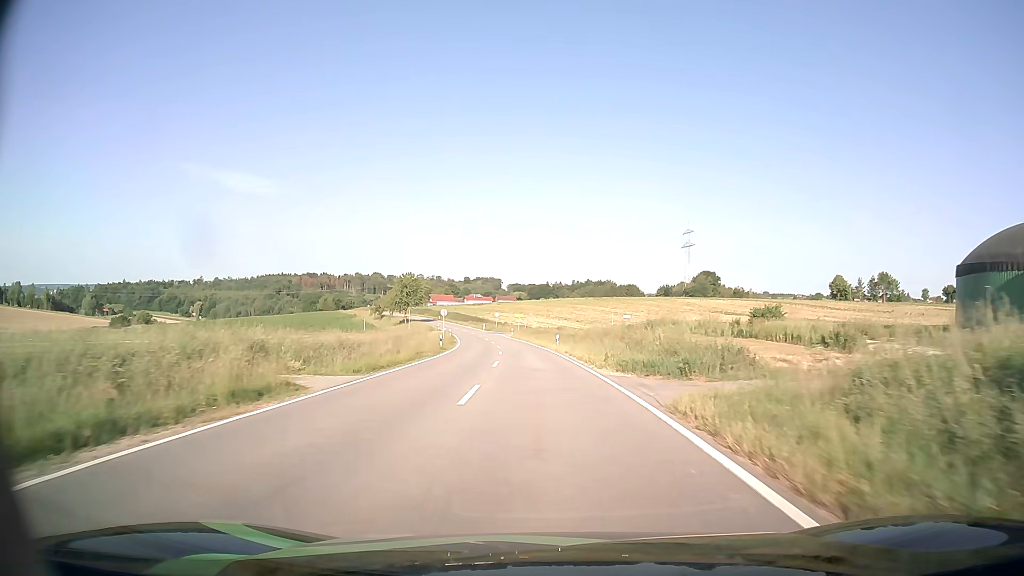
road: tertiary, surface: asphalt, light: Day
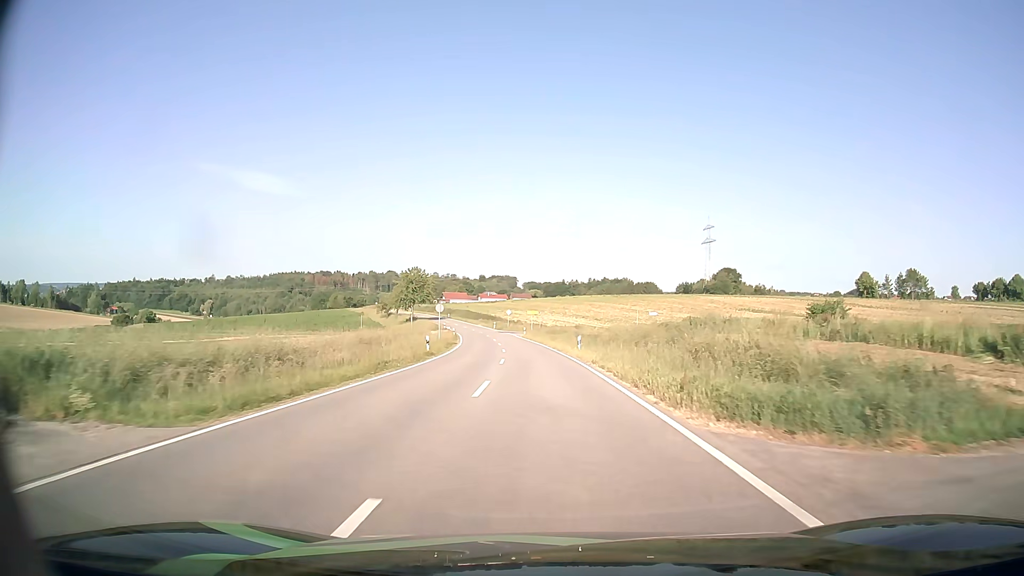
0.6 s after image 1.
(-0.1, +10.4) m; -1°
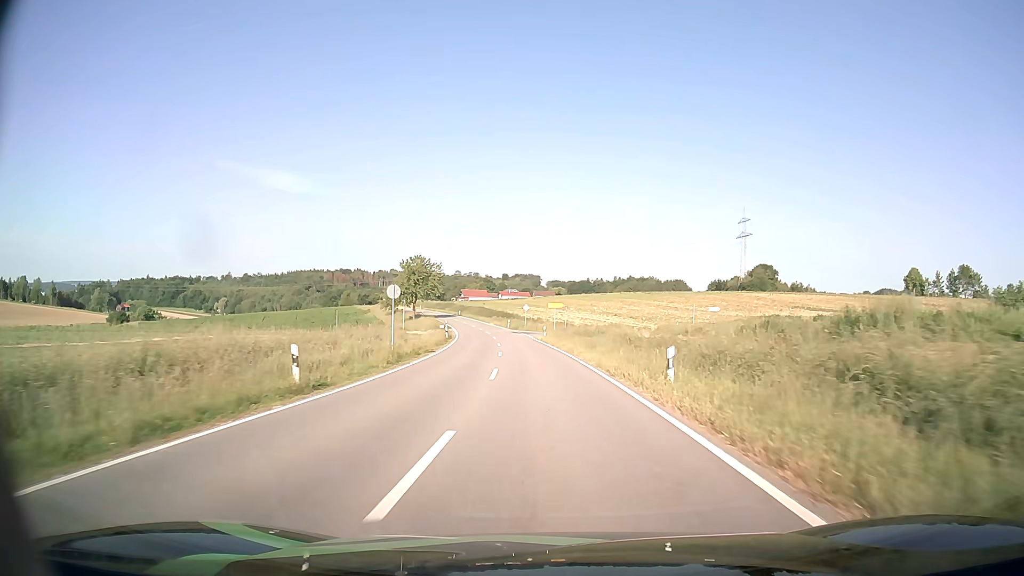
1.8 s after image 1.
(-0.4, +21.2) m; -2°
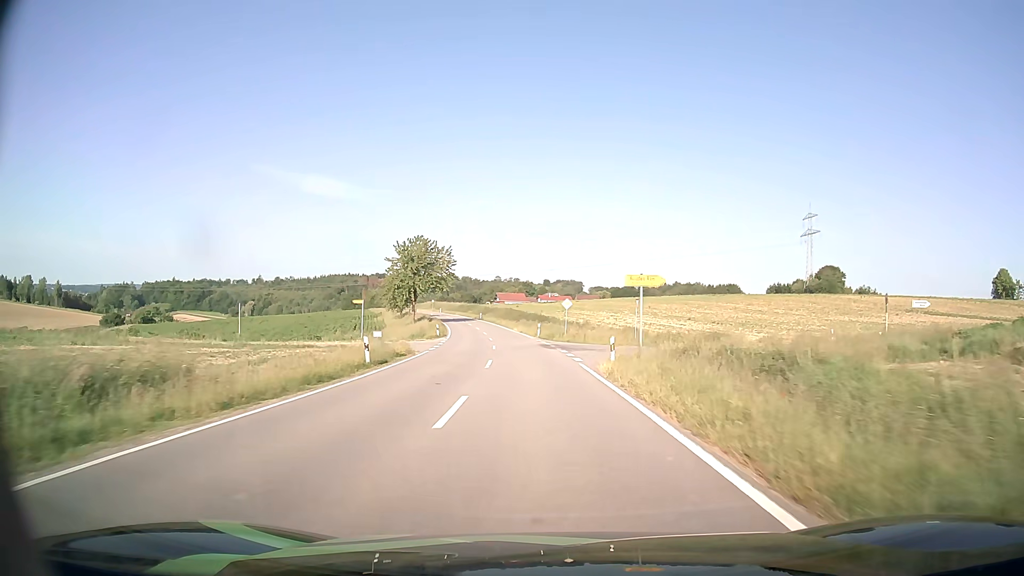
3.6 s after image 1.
(-0.9, +33.0) m; -3°
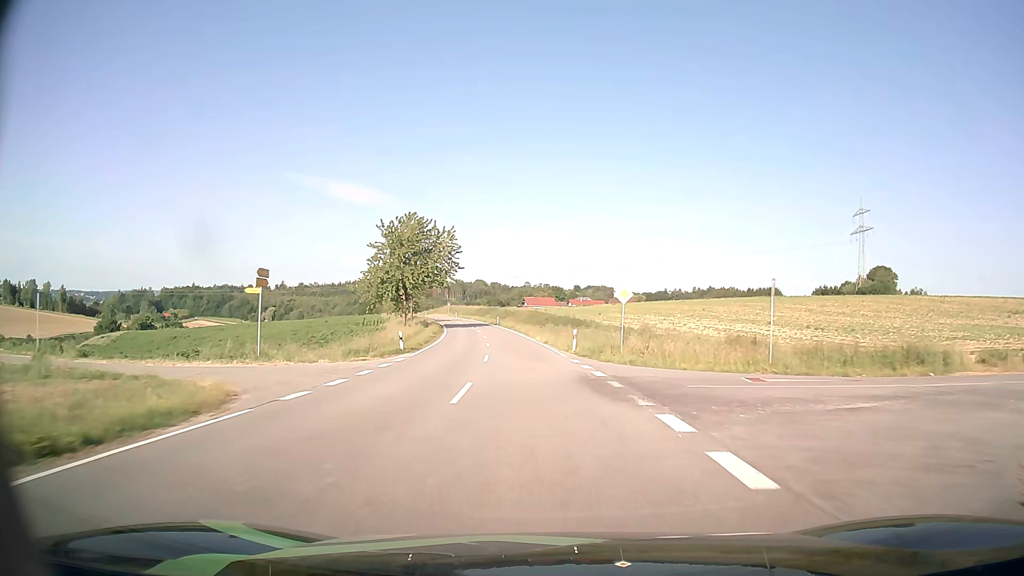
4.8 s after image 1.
(-0.5, +22.3) m; -2°
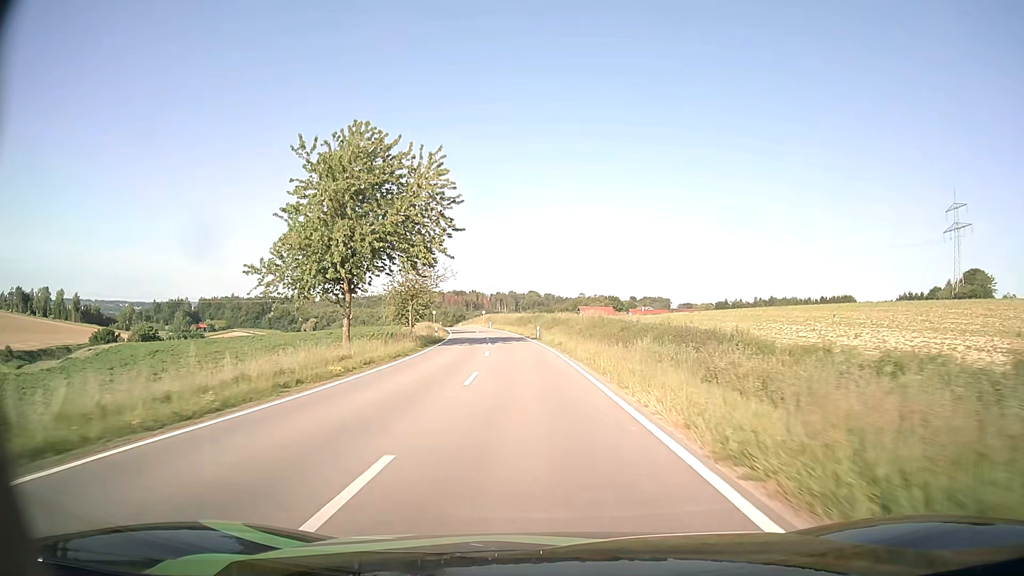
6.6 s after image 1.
(-1.3, +33.2) m; -5°
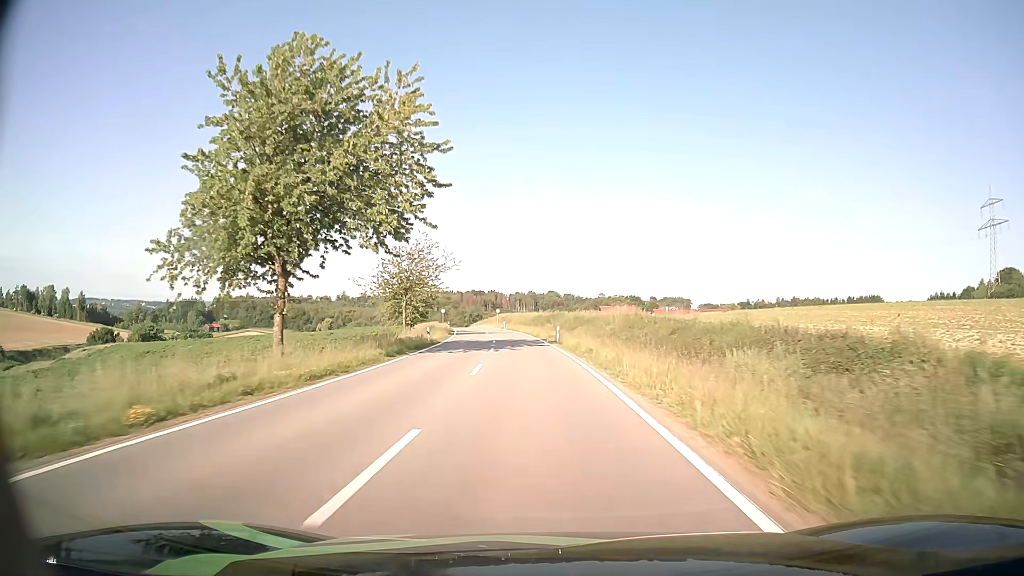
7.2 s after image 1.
(-0.2, +11.1) m; -2°
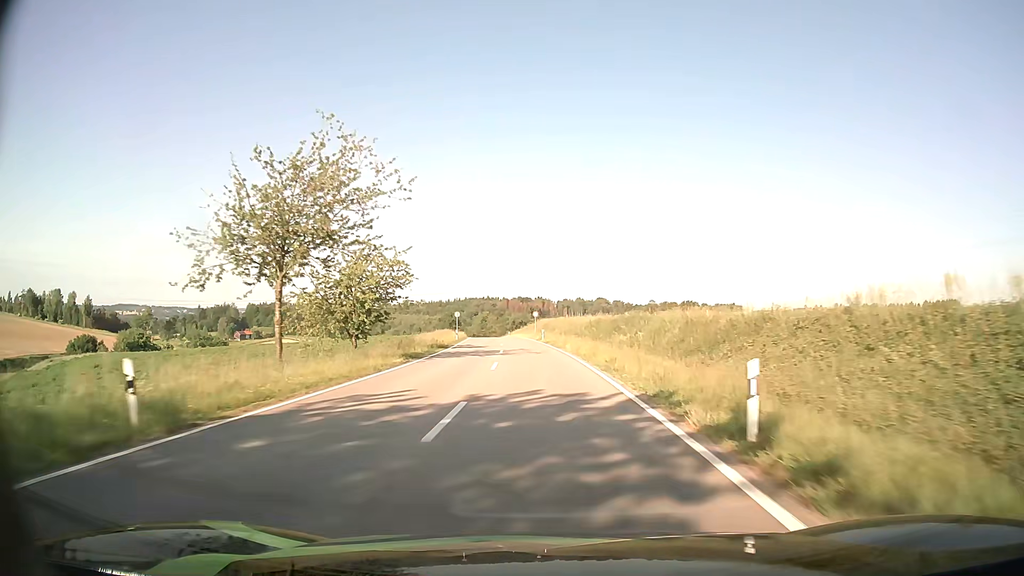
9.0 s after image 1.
(-1.2, +33.2) m; -4°
(0, +10) (0, +20) (-1, +30) (-1, +40) (-2, +50) (-3, +60) (-4, +70) (-5, +80) (-6, +90) (-7, +100) m
